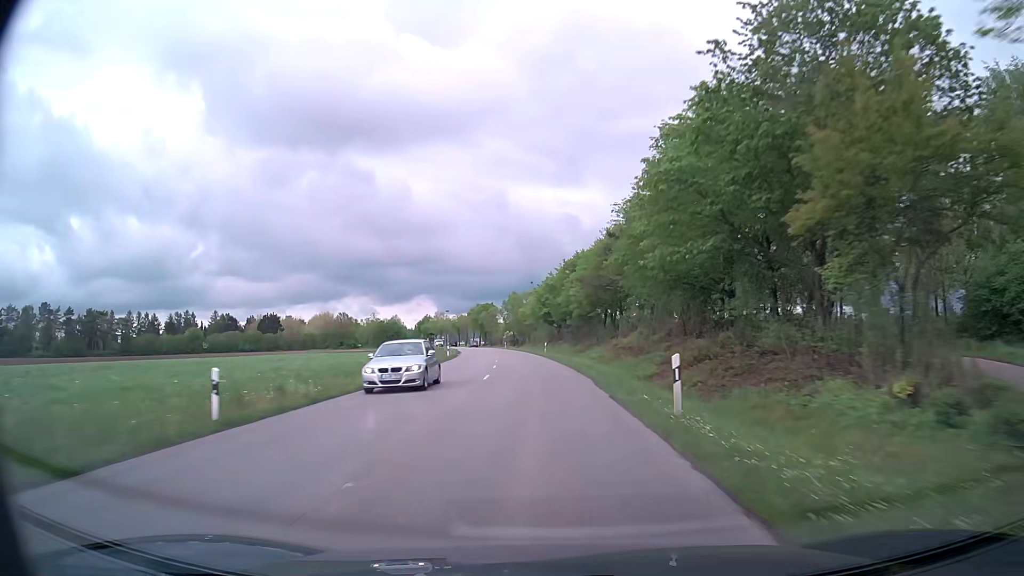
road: tertiary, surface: asphalt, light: Day
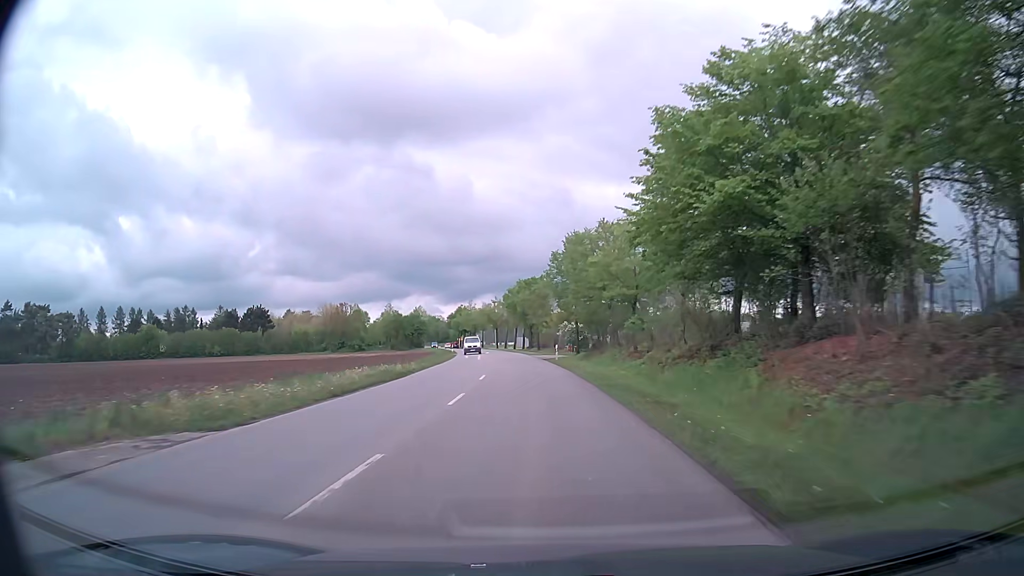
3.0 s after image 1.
(-2.4, +63.0) m; -5°
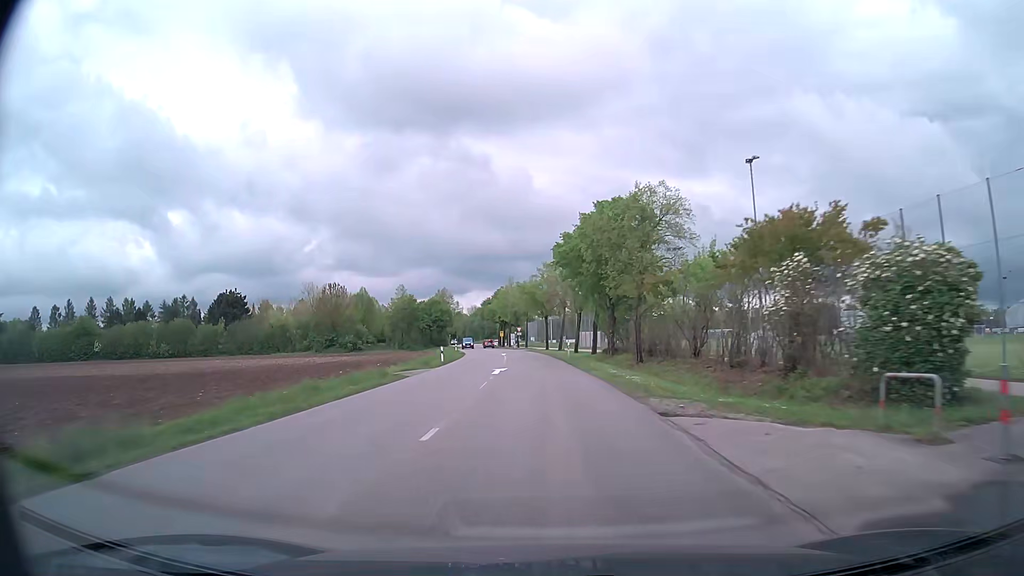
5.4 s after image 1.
(-2.3, +50.6) m; -5°
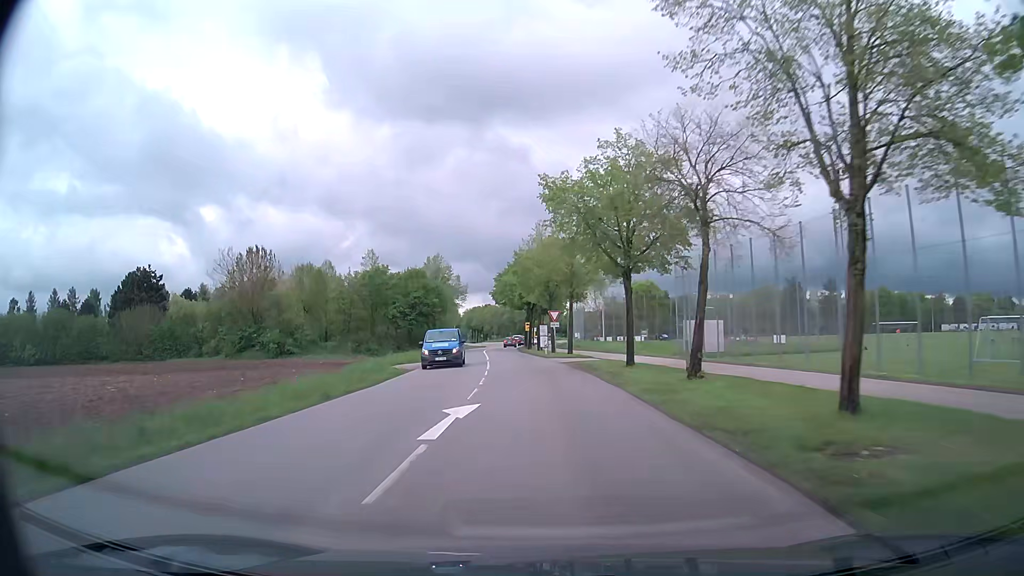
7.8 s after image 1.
(-1.6, +48.2) m; -3°
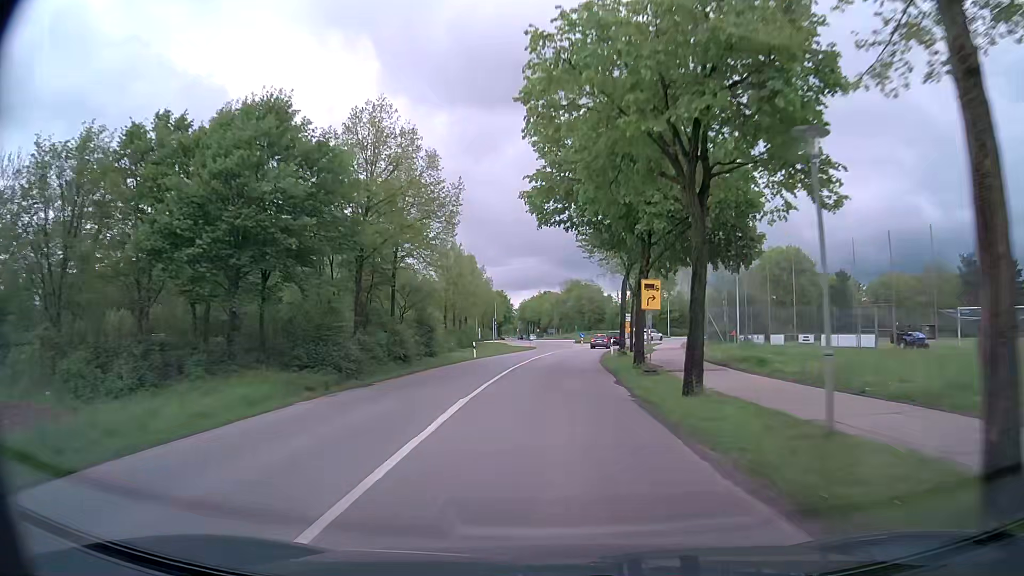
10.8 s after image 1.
(-3.3, +52.6) m; -6°
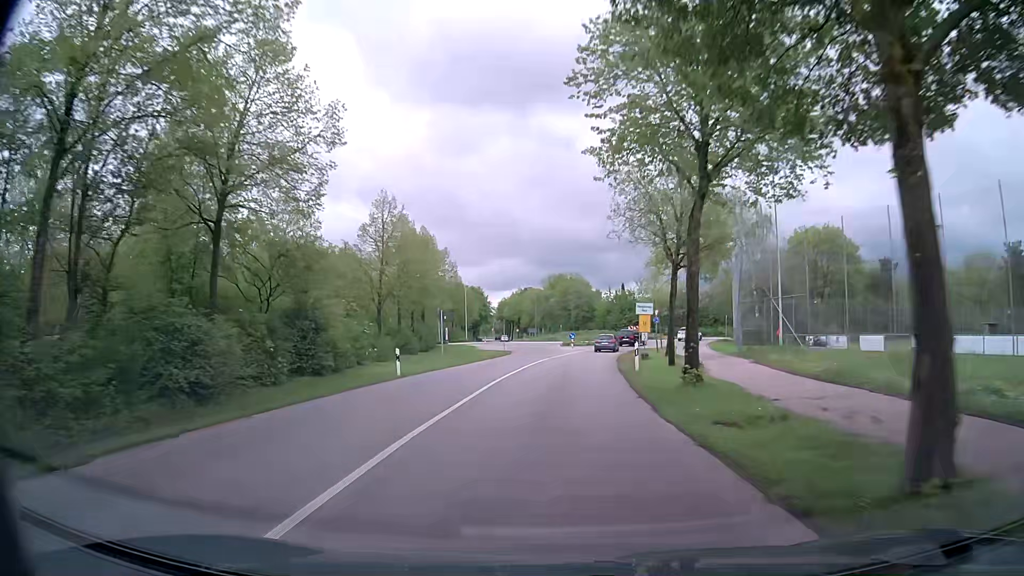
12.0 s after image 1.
(+0.3, +18.4) m; +1°
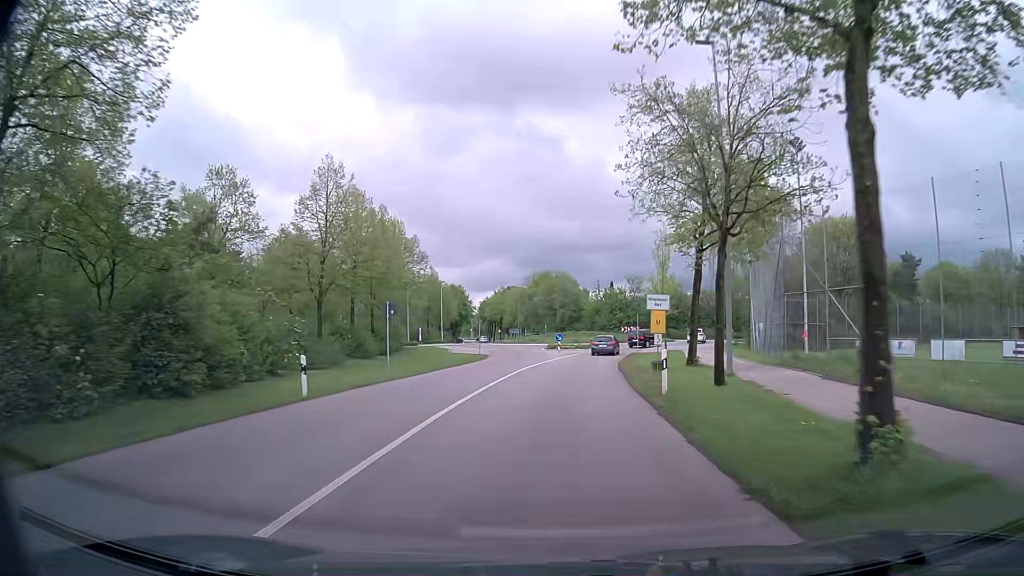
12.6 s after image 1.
(+0.2, +8.6) m; +2°
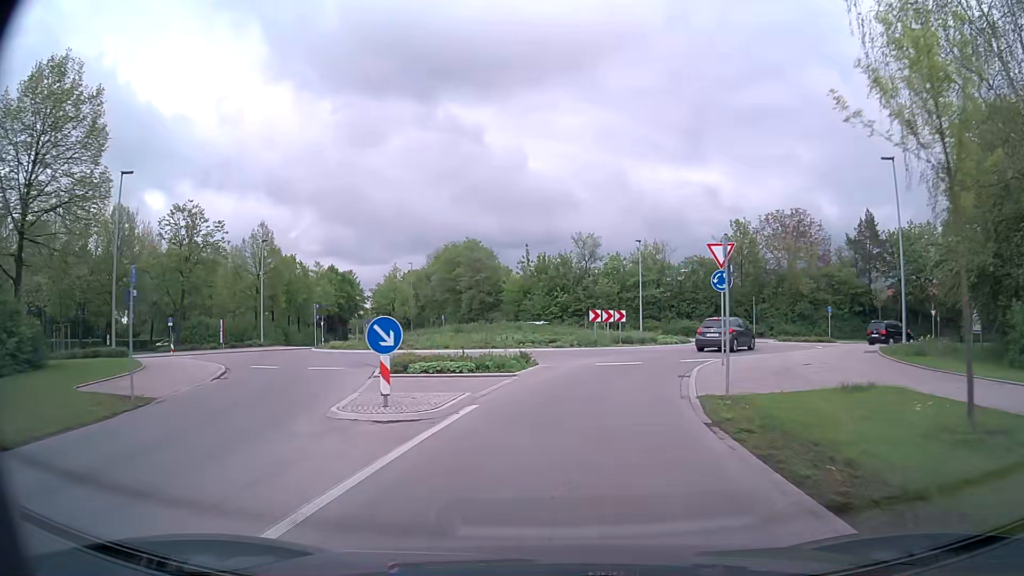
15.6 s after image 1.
(+1.9, +38.6) m; +6°
(0, +10) (+2, +20) (+7, +29) (+14, +36) (+22, +42) (+31, +46) (+40, +49) (+50, +51) (+60, +53) (+70, +55) m
